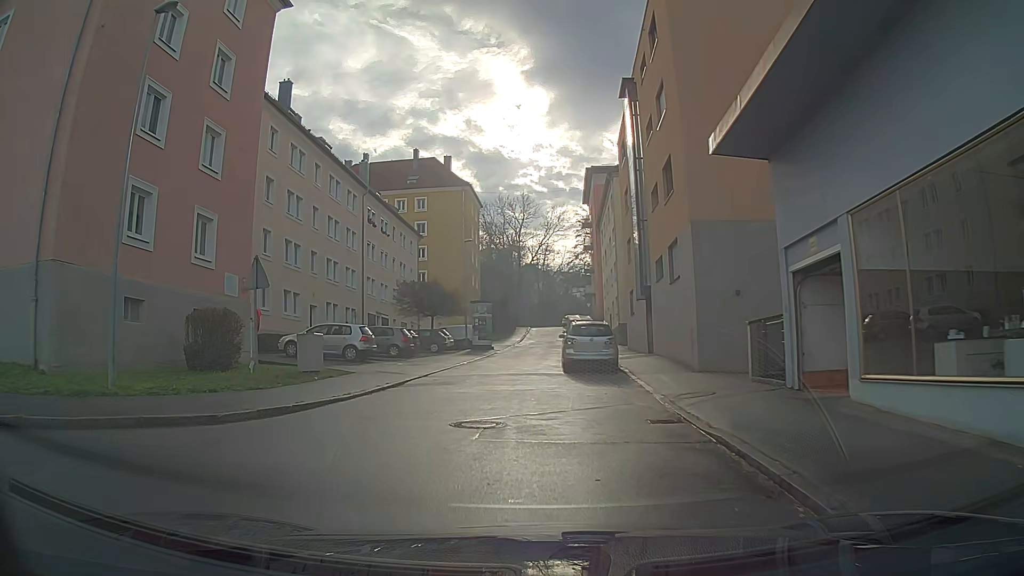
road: residential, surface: asphalt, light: Day
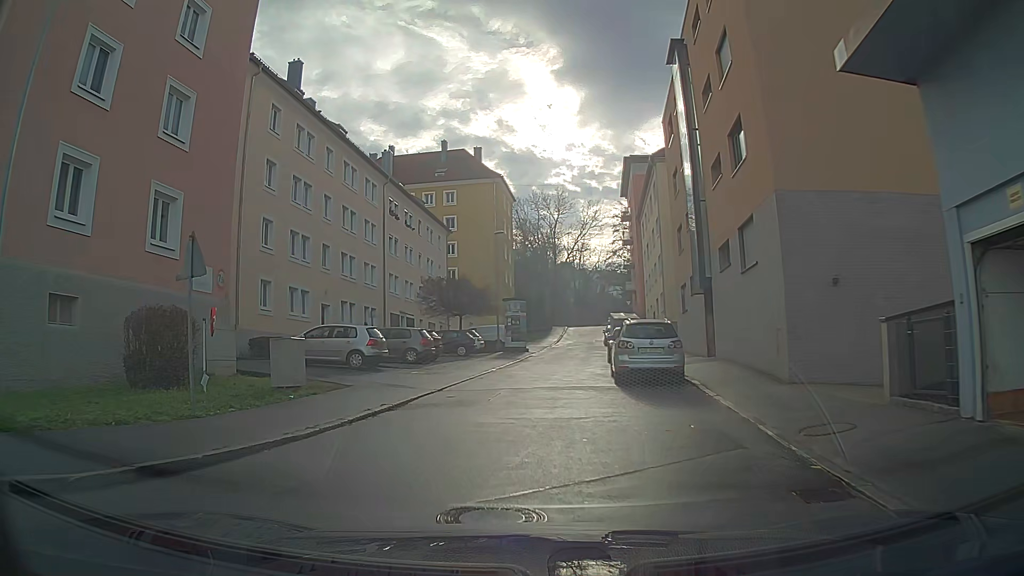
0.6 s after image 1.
(-0.1, +4.5) m; -3°
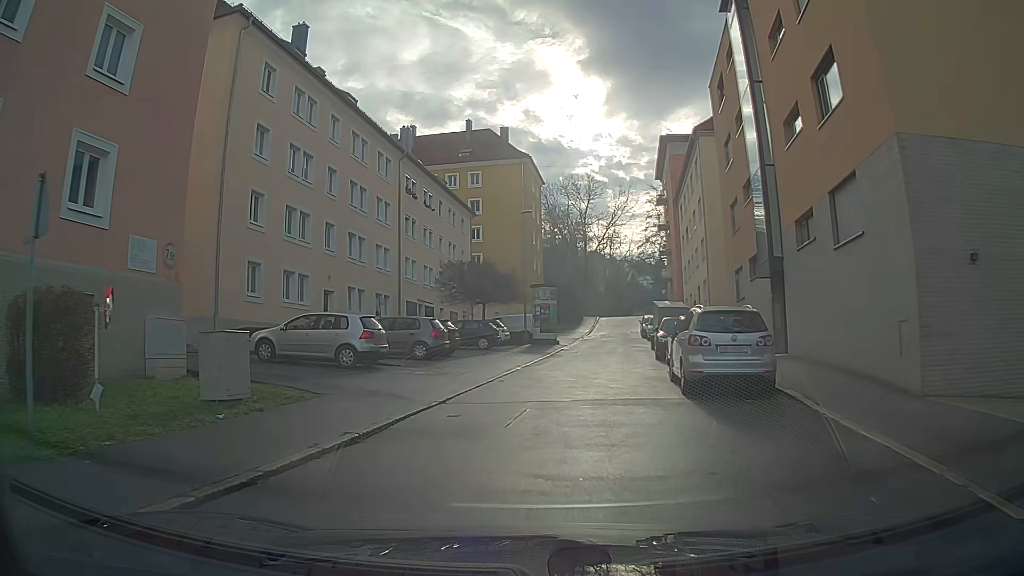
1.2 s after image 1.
(-0.1, +4.5) m; -2°
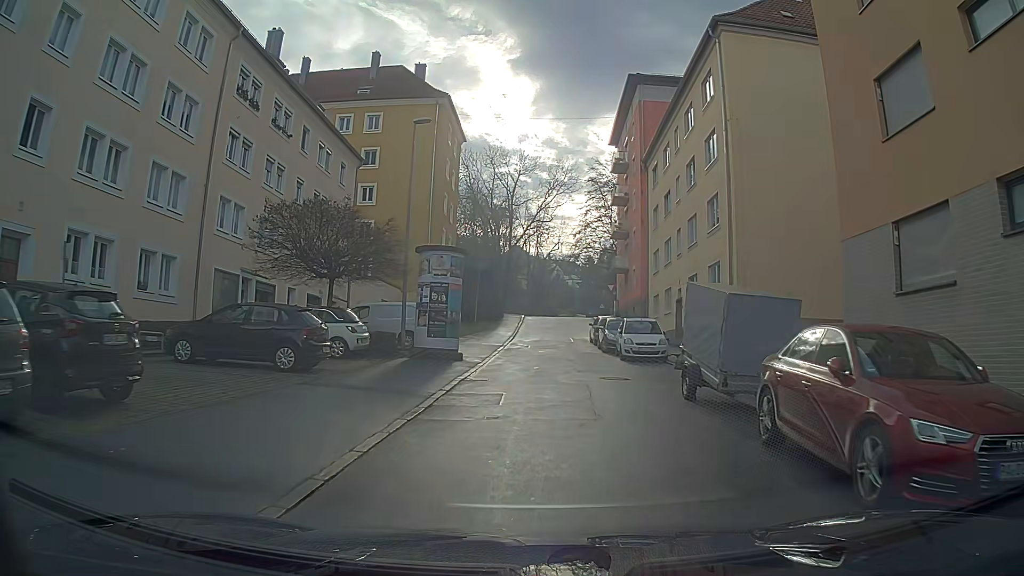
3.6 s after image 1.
(+0.9, +18.4) m; +7°
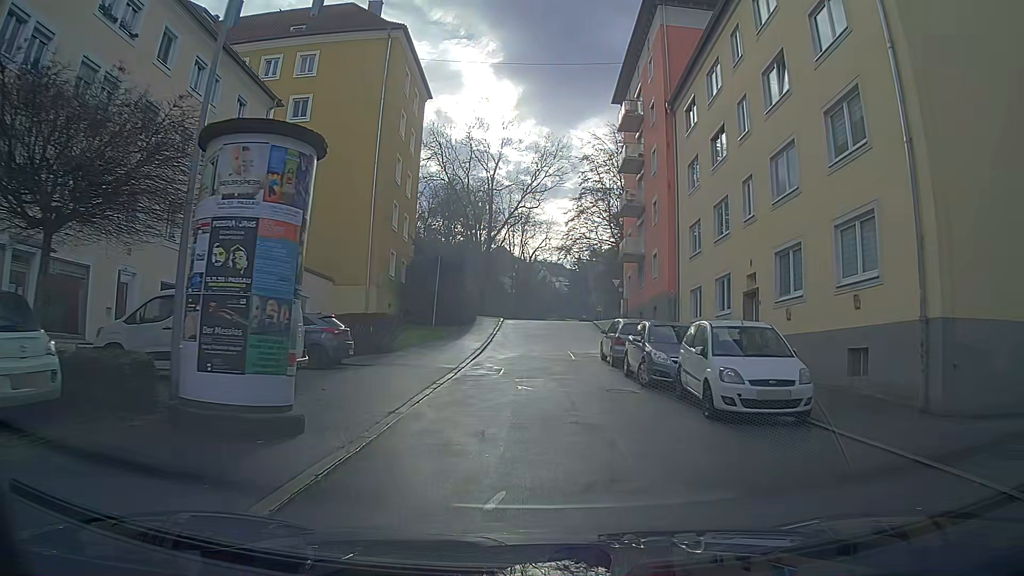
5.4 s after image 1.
(+0.1, +13.8) m; +1°
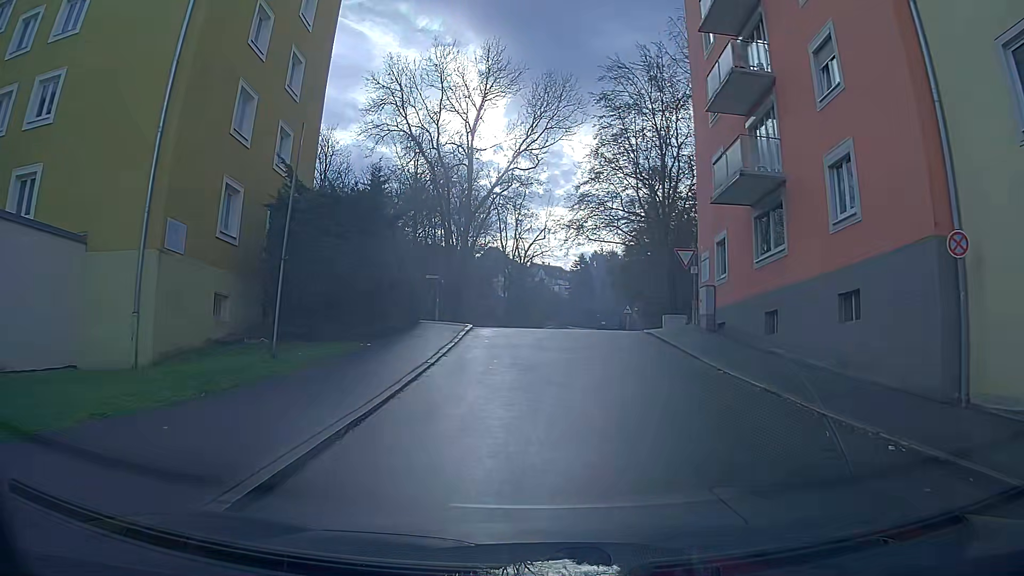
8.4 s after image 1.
(0.0, +21.8) m; +1°
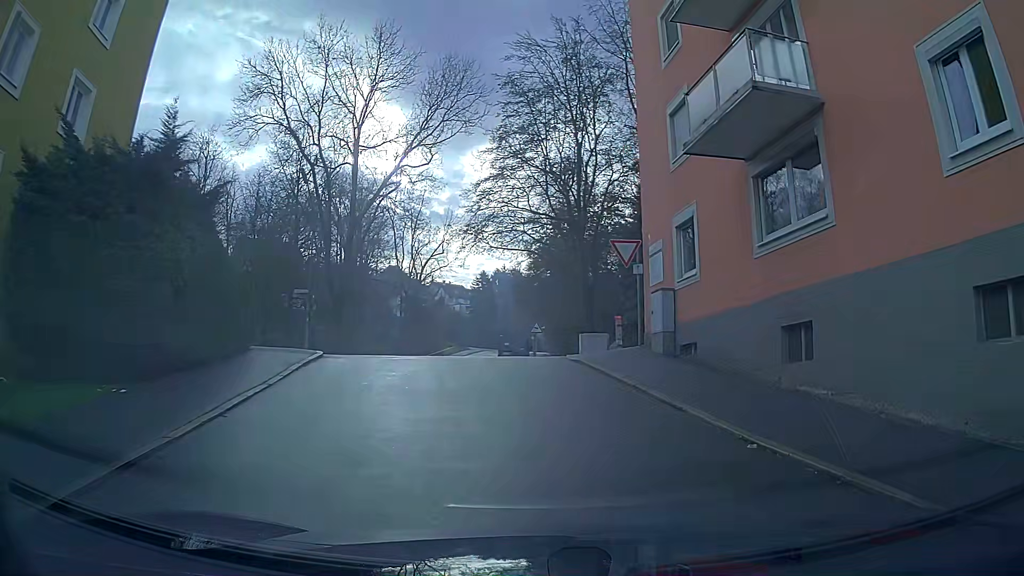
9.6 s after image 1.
(+0.6, +7.3) m; +9°
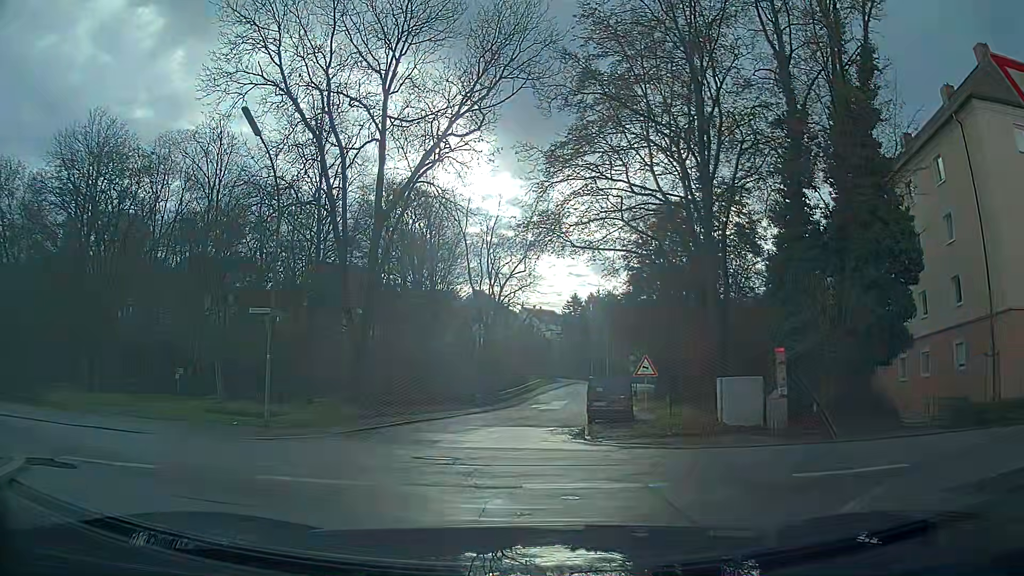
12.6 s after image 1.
(-0.7, +13.7) m; -8°
(-1, +10) (-2, +20) (-1, +30) (0, +40) (0, +50) (+1, +60) (+2, +70) (+3, +80) (+5, +90) (+8, +99) m
